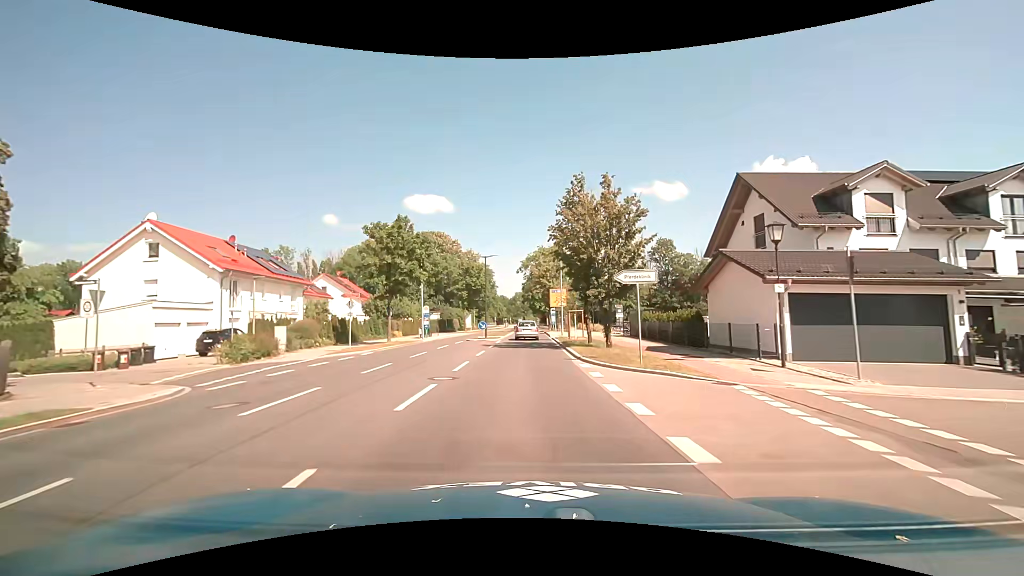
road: secondary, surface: asphalt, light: Day
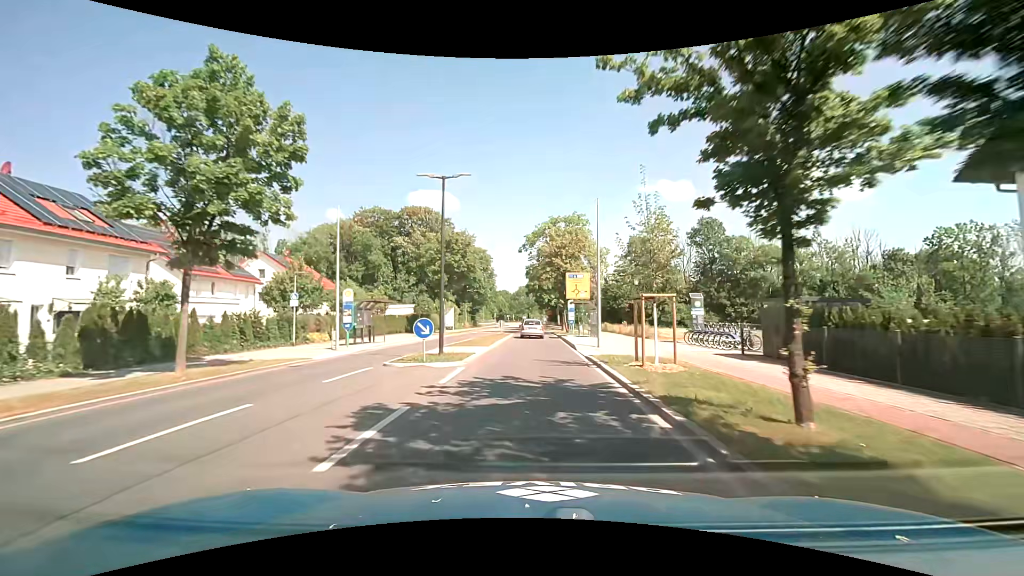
(-0.1, +21.0) m; 0°
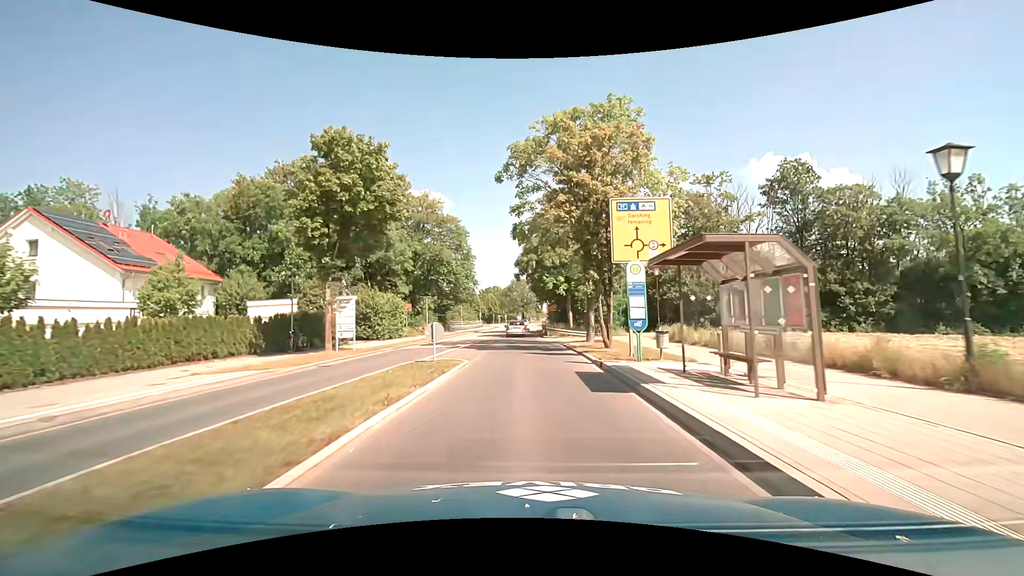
(+0.2, +27.9) m; 0°
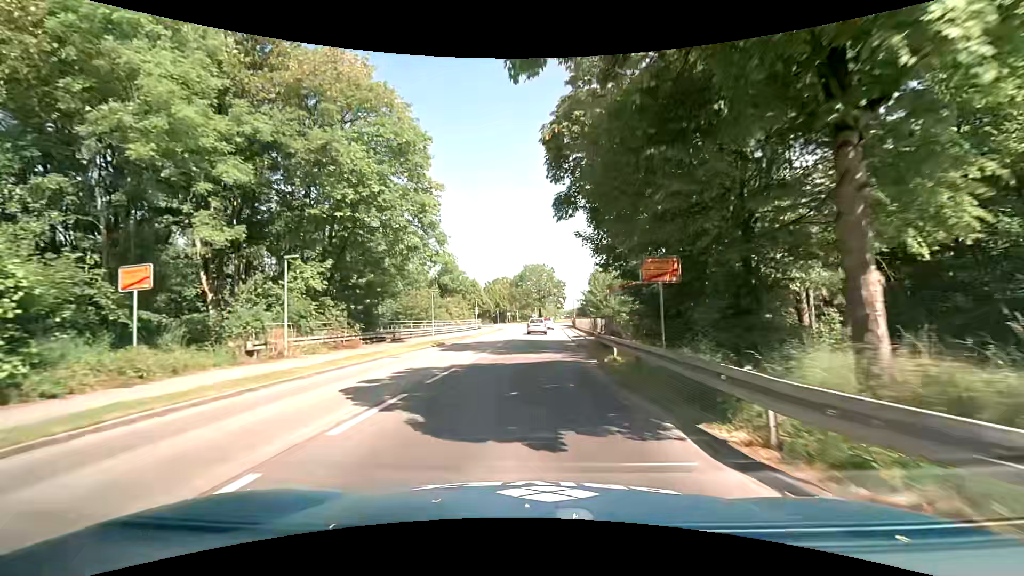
(-0.7, +34.9) m; -2°
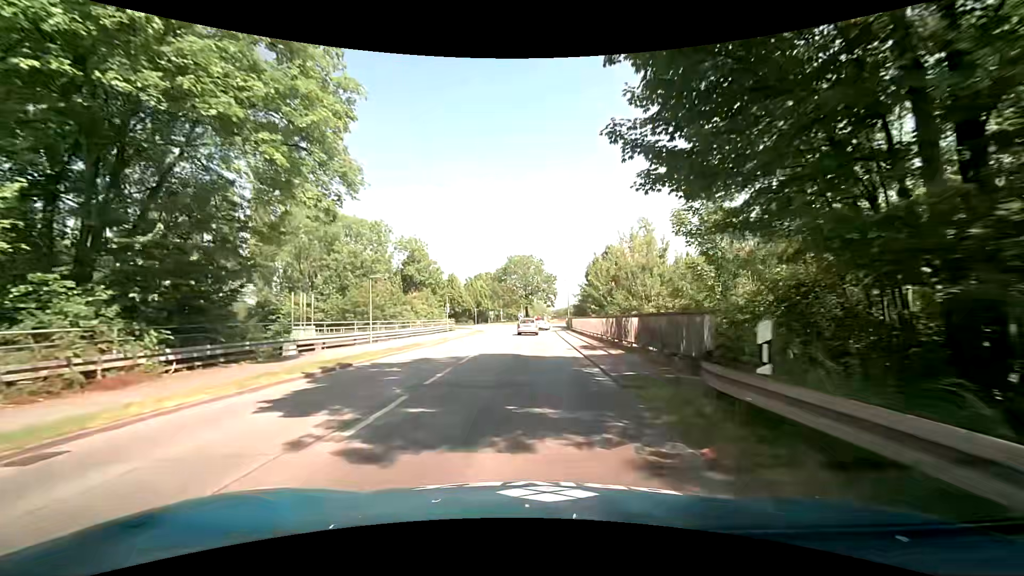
(+0.2, +13.9) m; +2°
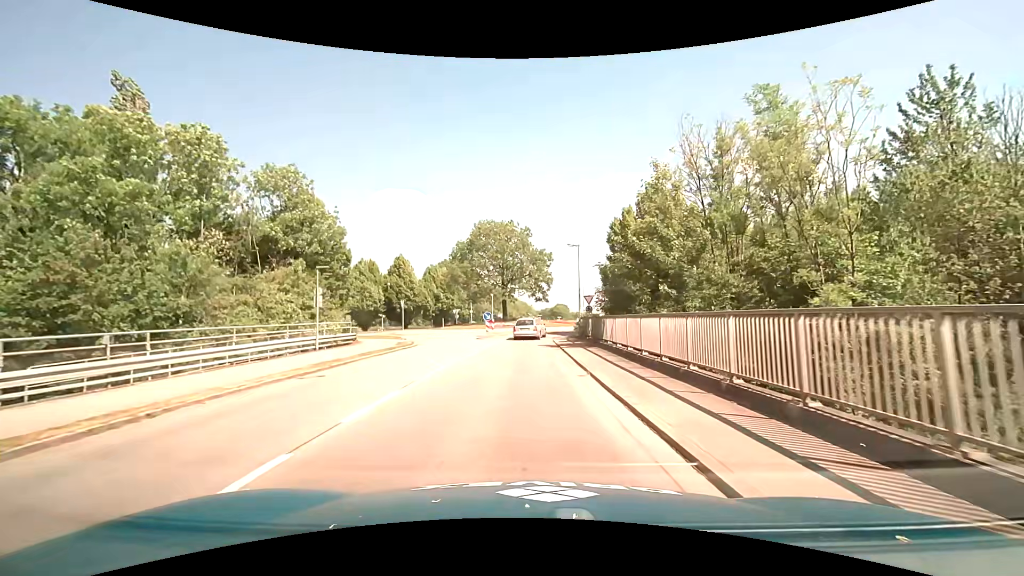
(+0.4, +30.1) m; +1°
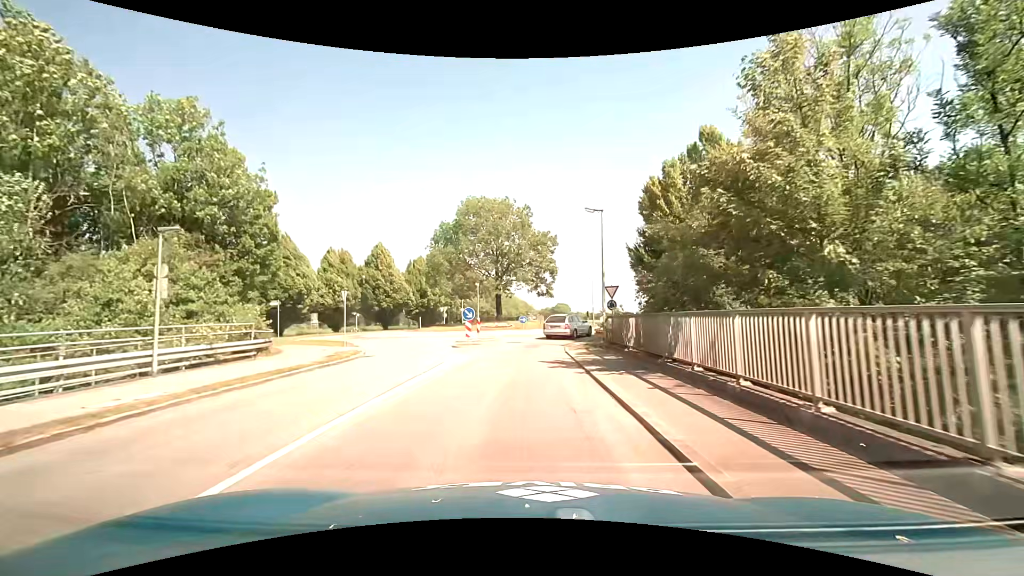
(+0.1, +10.5) m; 0°
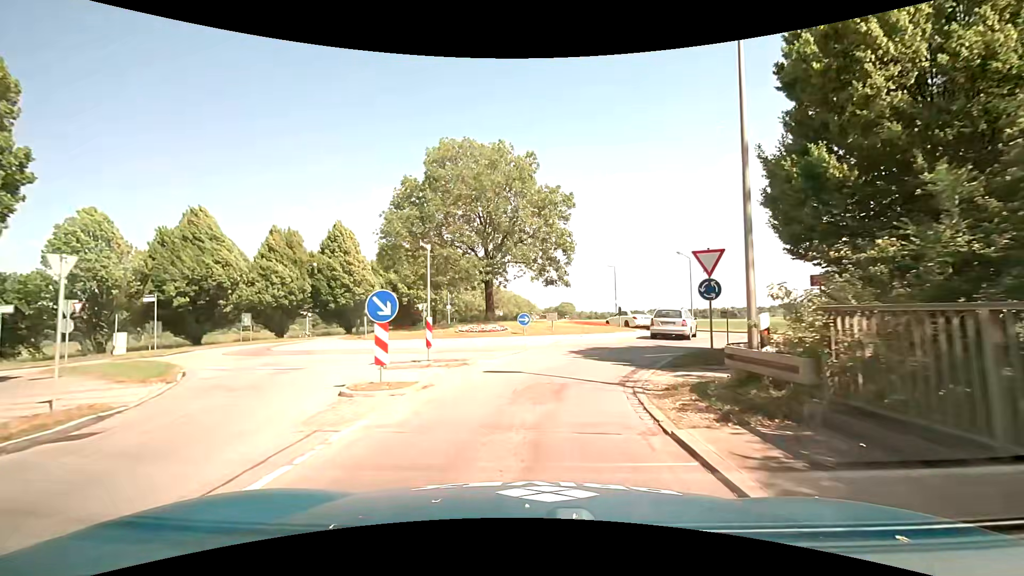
(0.0, +14.2) m; +1°
(0, +10) (+3, +19) (+9, +28) (+11, +37) (+5, +46) (0, +54) (-1, +64) (-1, +74) (0, +84) (0, +94) m
